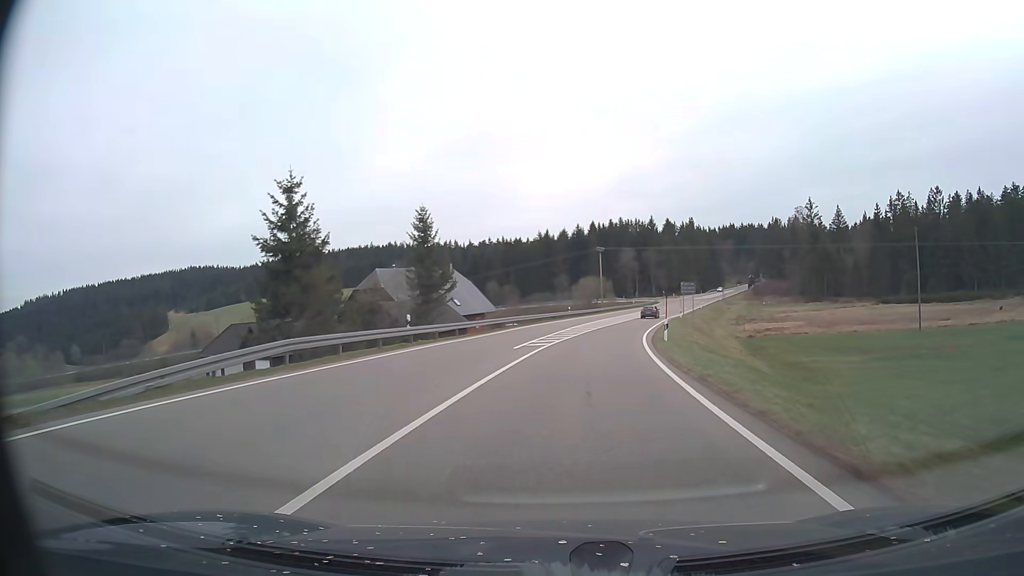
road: primary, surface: asphalt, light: Day
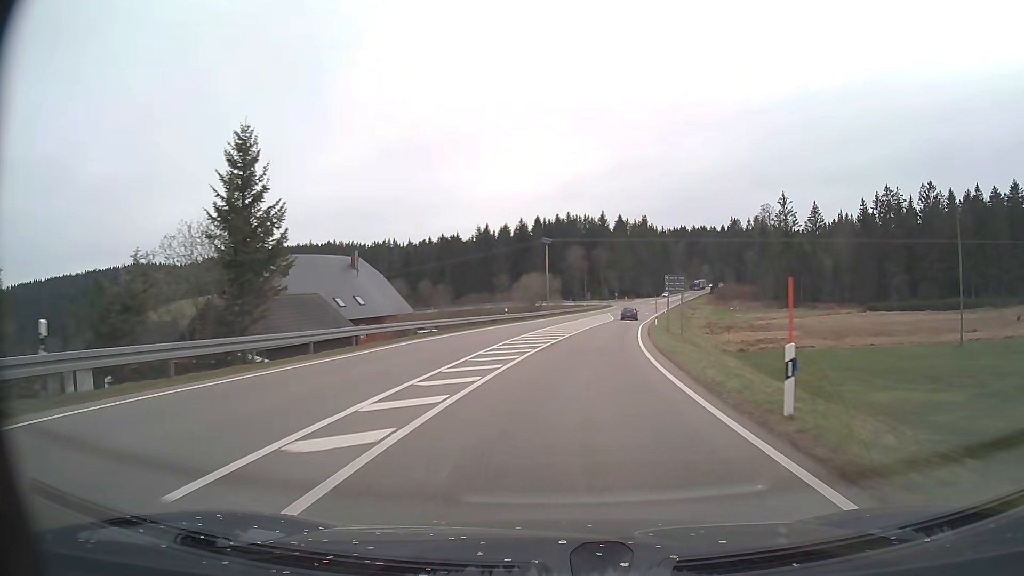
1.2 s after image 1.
(+0.8, +20.3) m; +4°
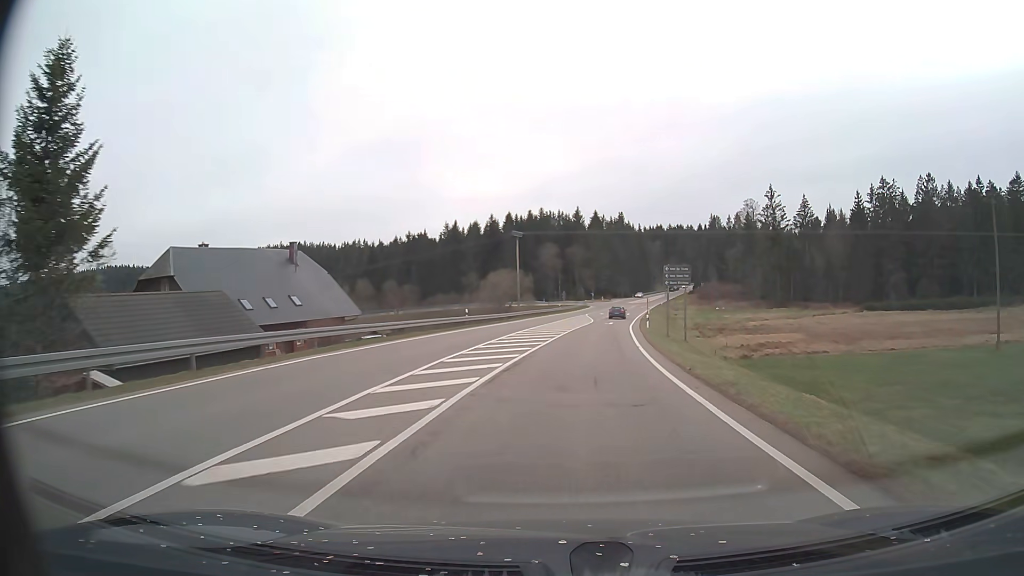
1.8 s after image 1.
(+0.3, +10.2) m; +3°
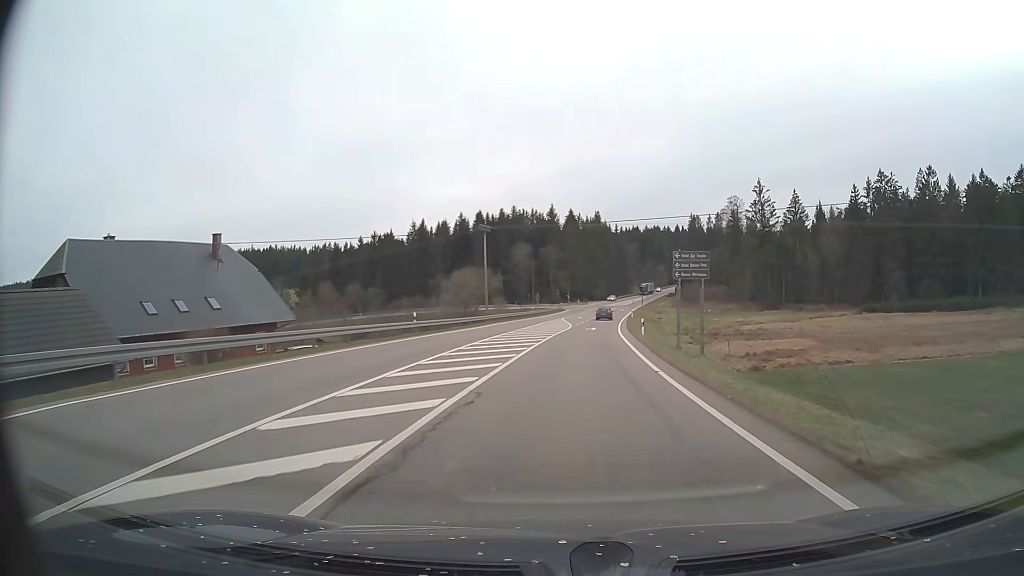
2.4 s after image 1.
(+0.2, +10.2) m; +2°
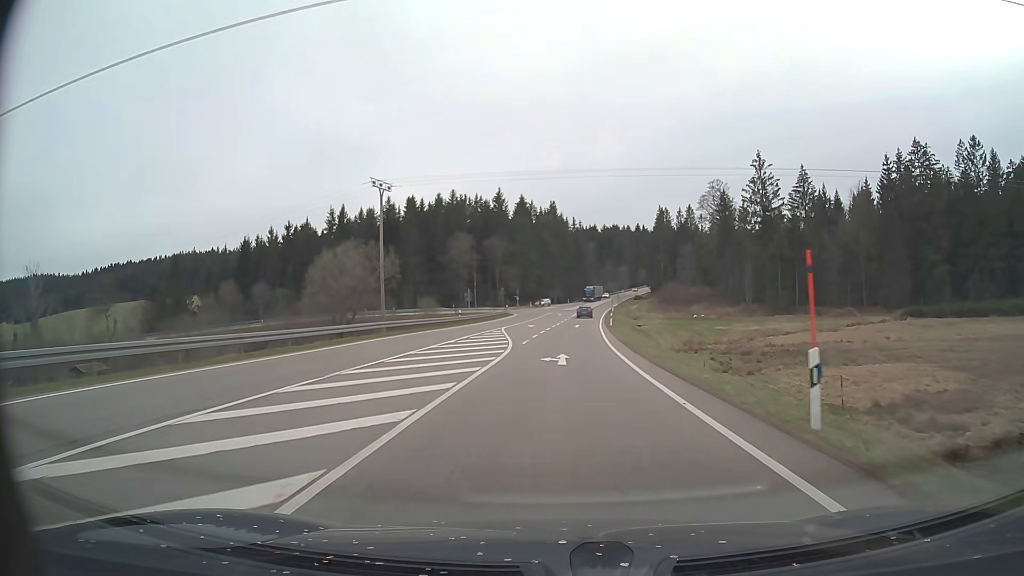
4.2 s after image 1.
(+1.3, +30.6) m; +4°
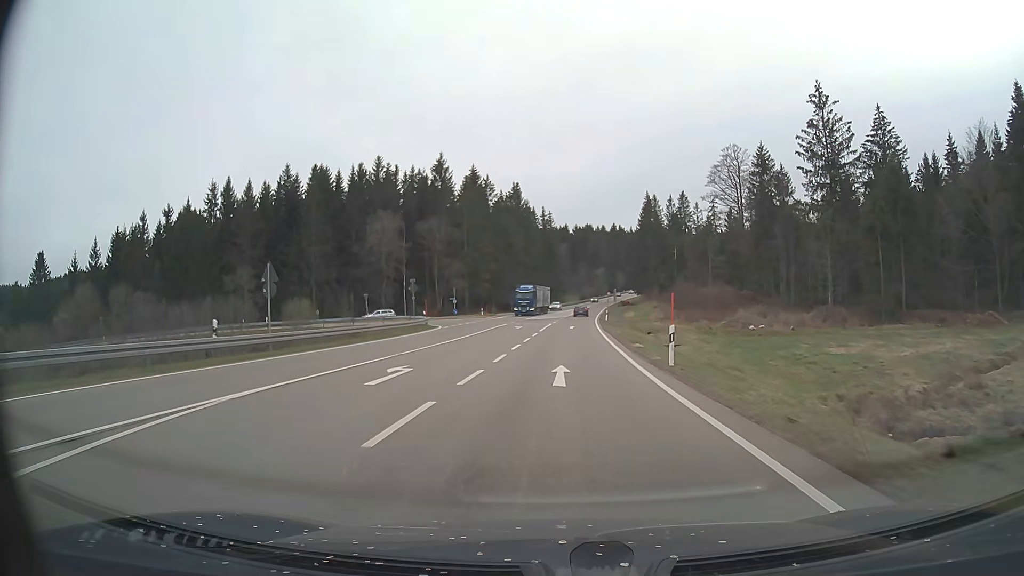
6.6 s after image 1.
(+1.2, +40.8) m; +3°
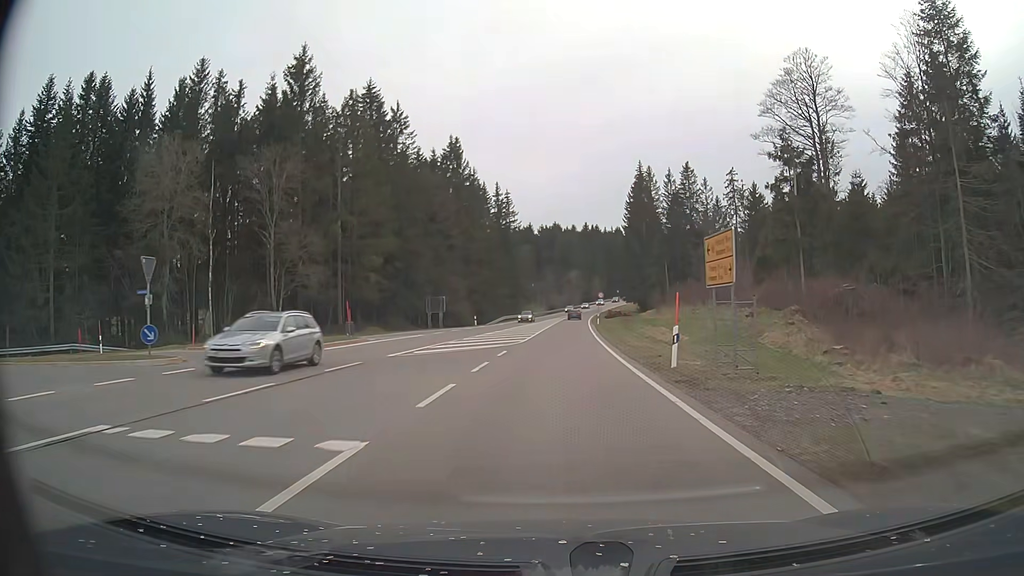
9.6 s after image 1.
(+1.4, +50.9) m; +3°
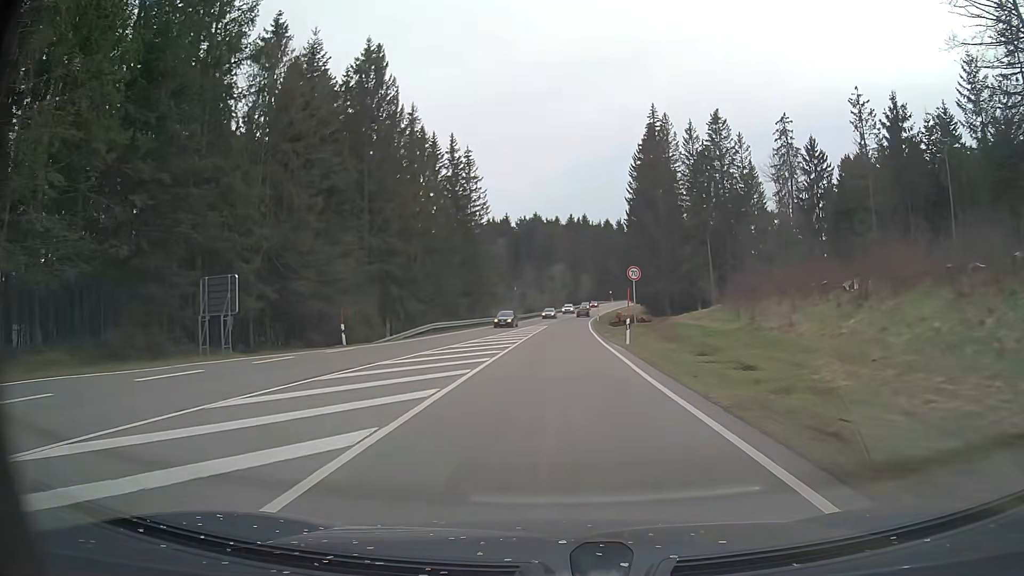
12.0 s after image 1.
(+0.6, +40.6) m; +2°
(0, +10) (0, +20) (0, +30) (0, +40) (+1, +50) (+1, +60) (+2, +70) (+2, +80) (+3, +90) (+4, +100) m
